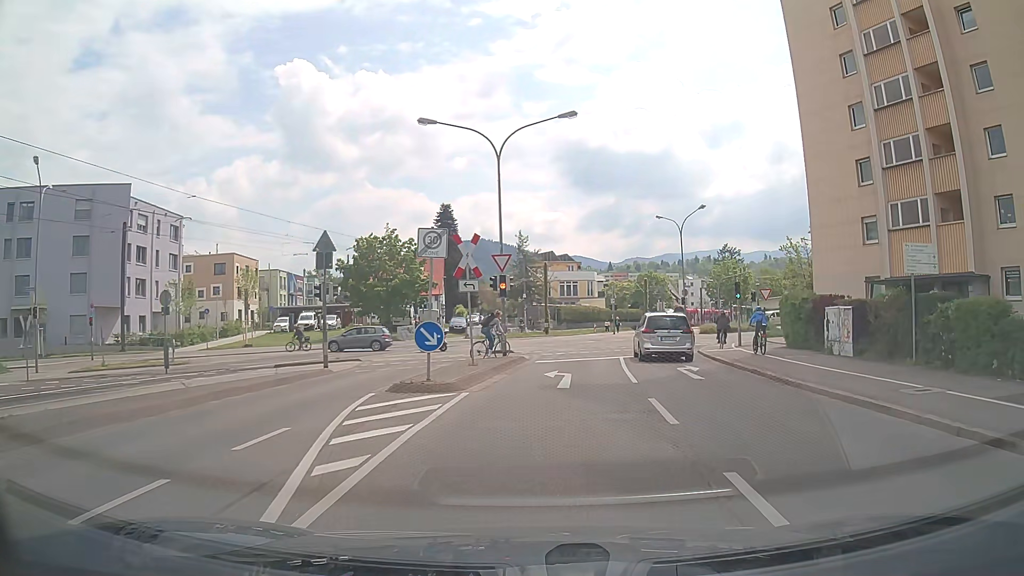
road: residential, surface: asphalt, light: Day
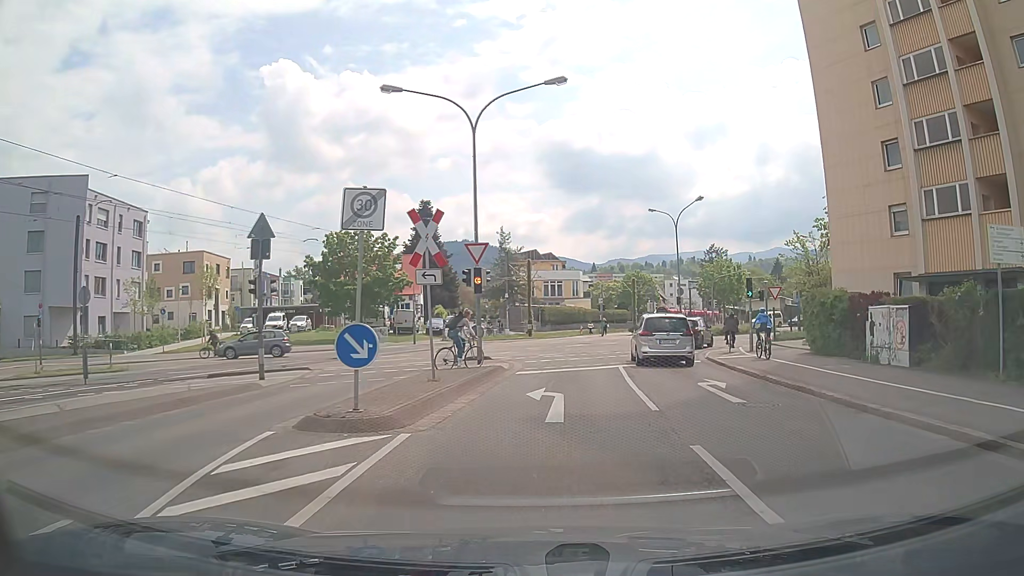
(+0.1, +4.3) m; +2°
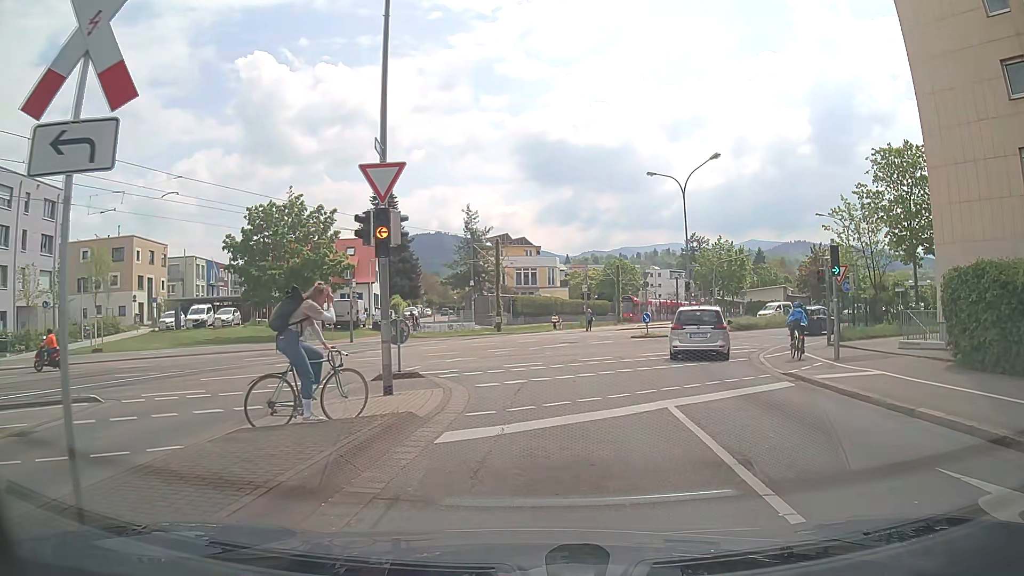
(+0.2, +10.6) m; +2°
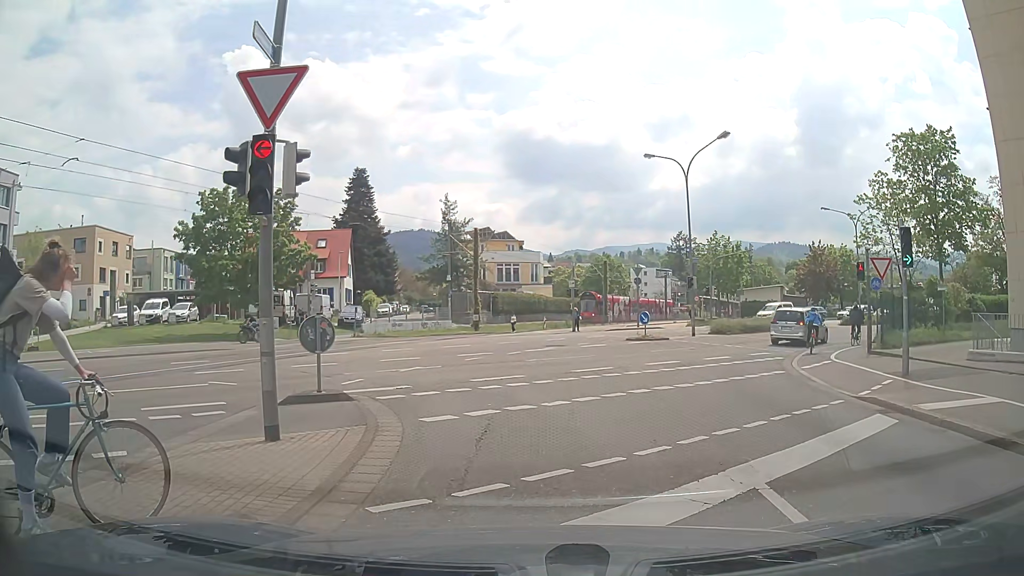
(0.0, +4.4) m; 0°
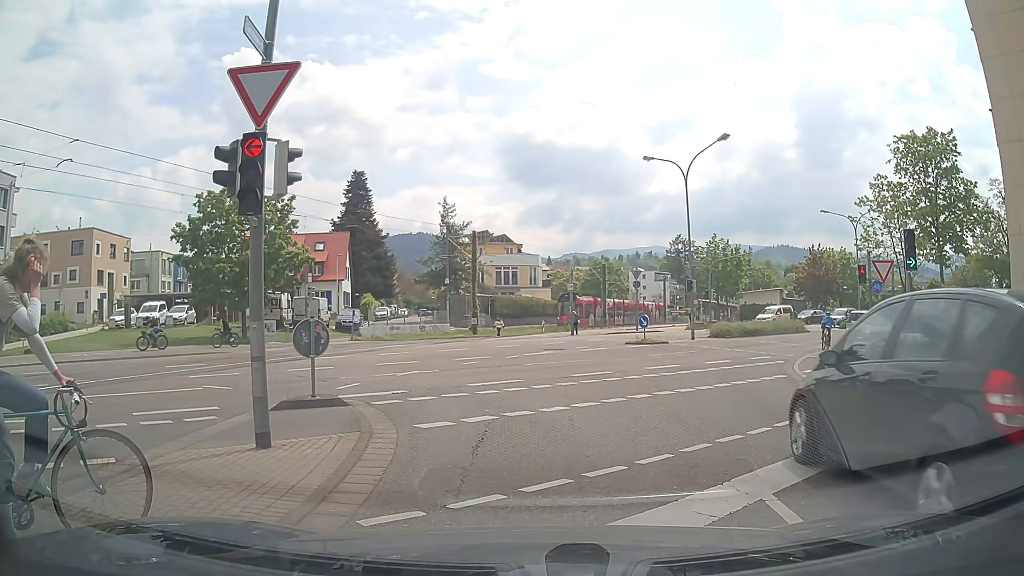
(0.0, +0.3) m; 0°
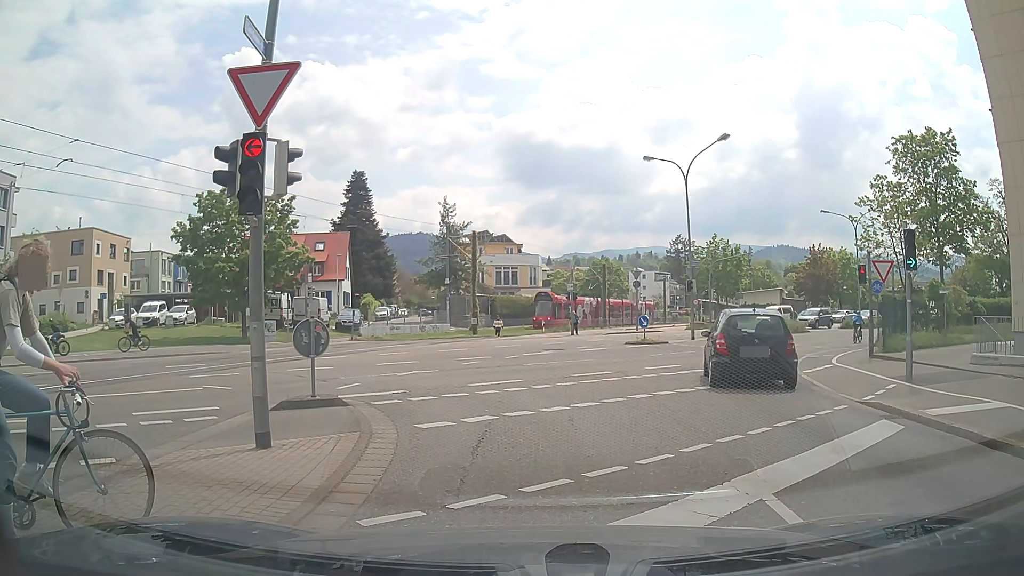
(0.0, 0.0) m; 0°
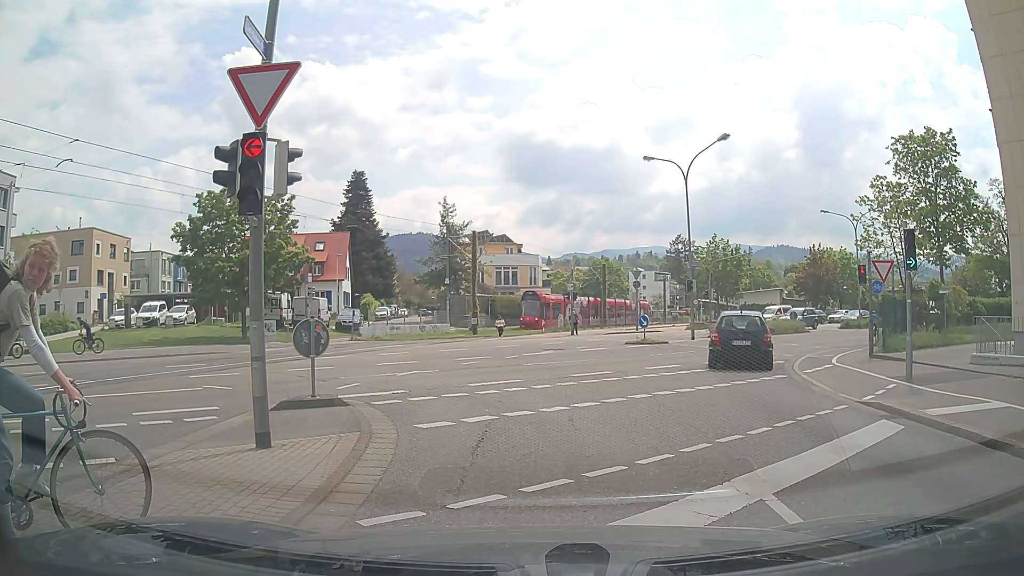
(0.0, 0.0) m; 0°
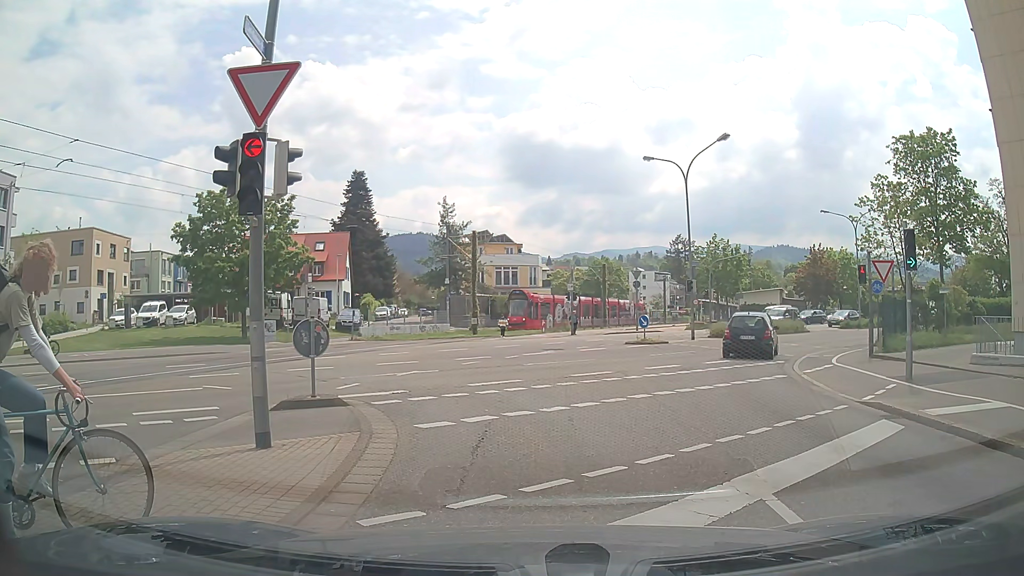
(0.0, 0.0) m; 0°
